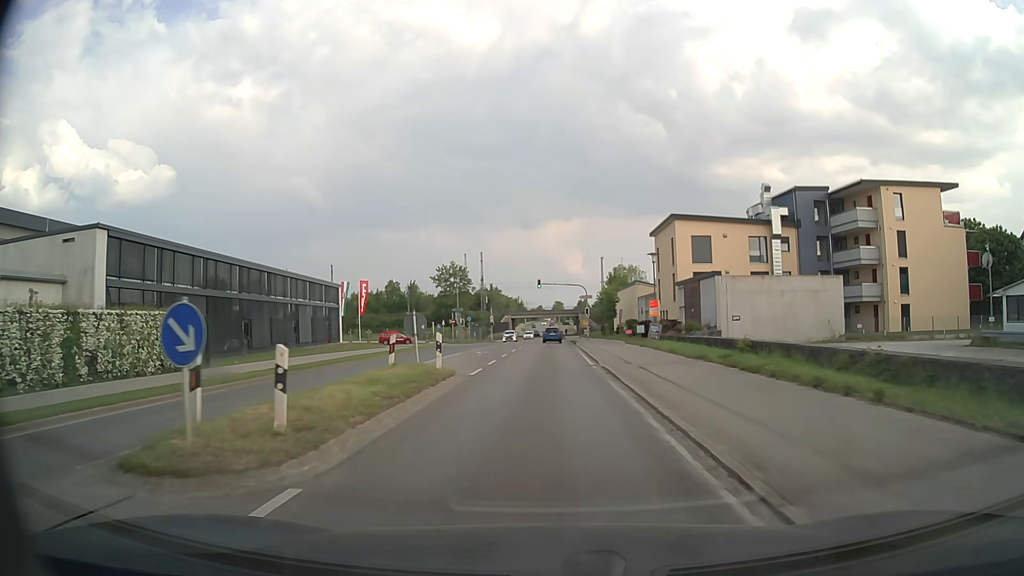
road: secondary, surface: asphalt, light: Day
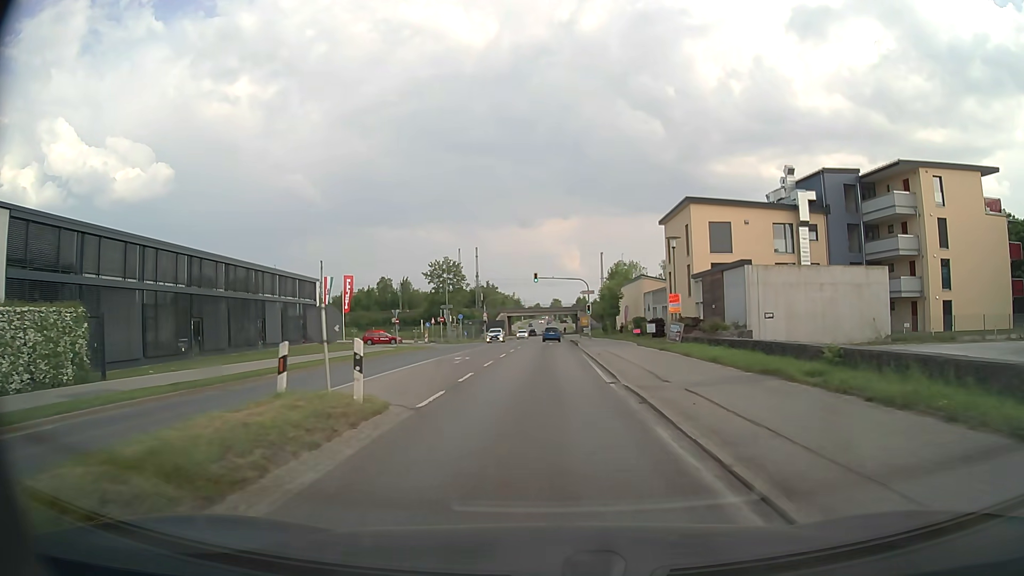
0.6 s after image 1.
(0.0, +6.9) m; 0°
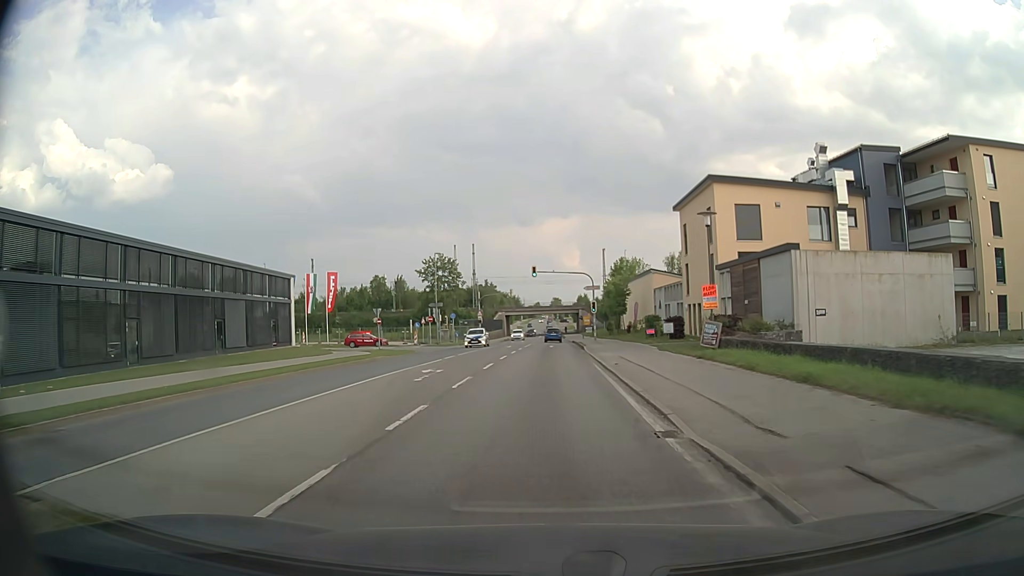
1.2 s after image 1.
(0.0, +7.1) m; 0°
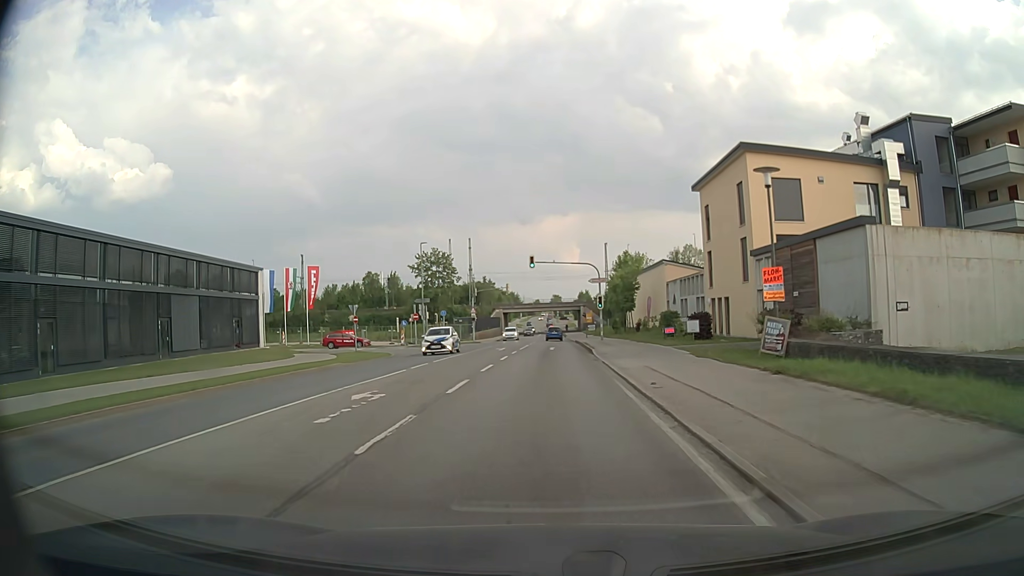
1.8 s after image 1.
(0.0, +7.2) m; 0°
